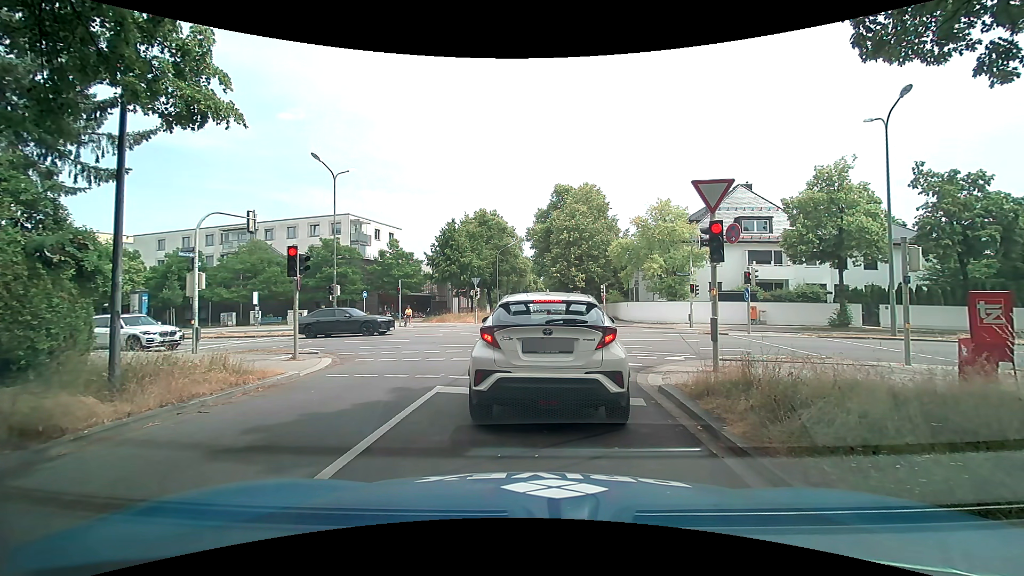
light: Day
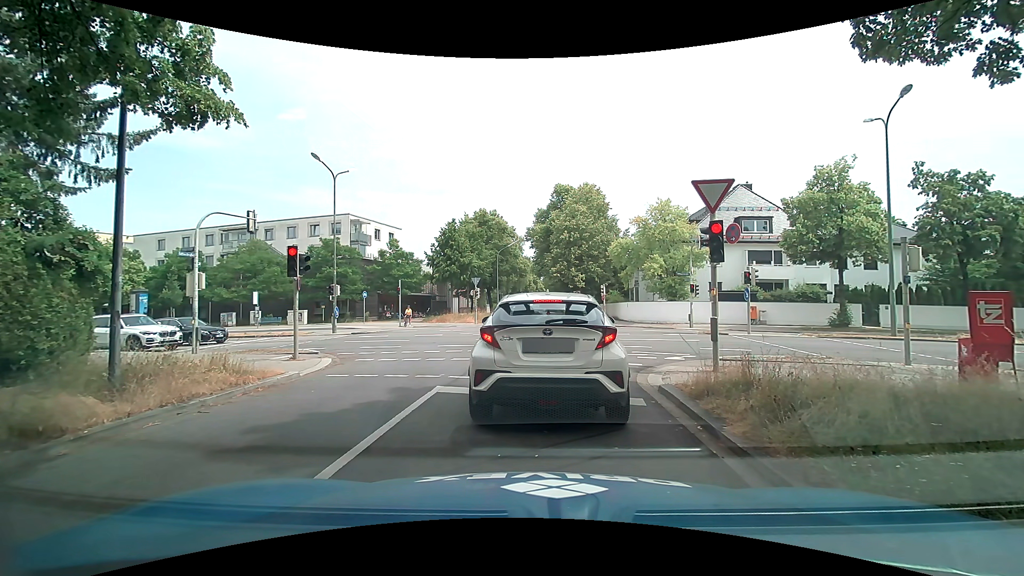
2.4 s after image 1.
(0.0, 0.0) m; 0°
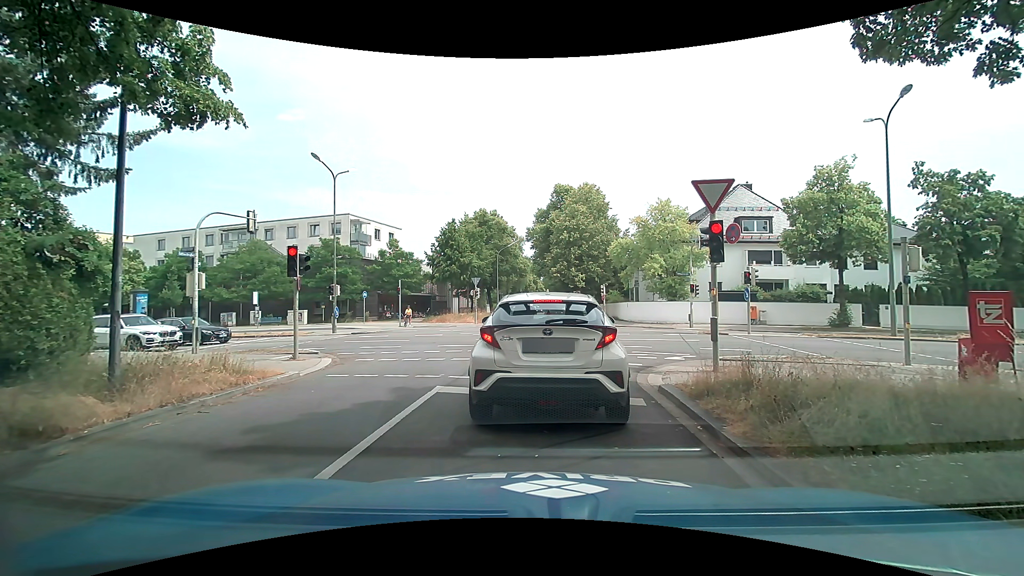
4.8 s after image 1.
(0.0, 0.0) m; 0°
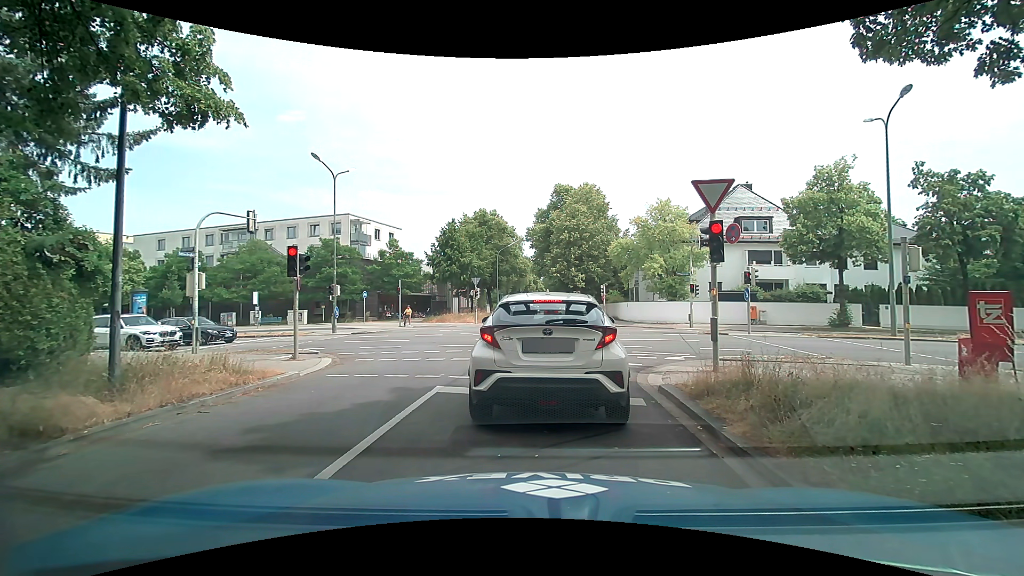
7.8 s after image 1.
(0.0, 0.0) m; 0°
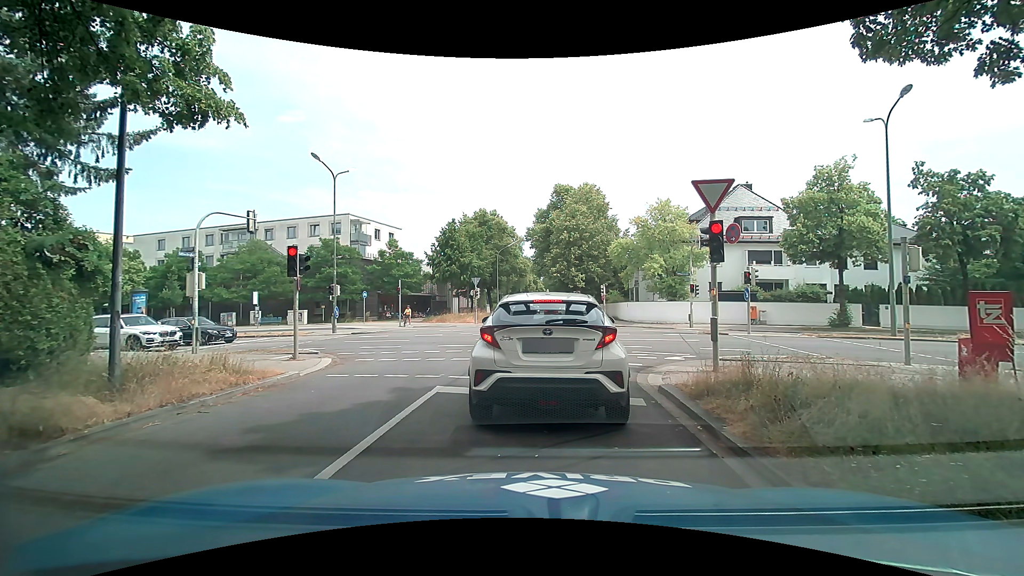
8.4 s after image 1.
(0.0, 0.0) m; 0°
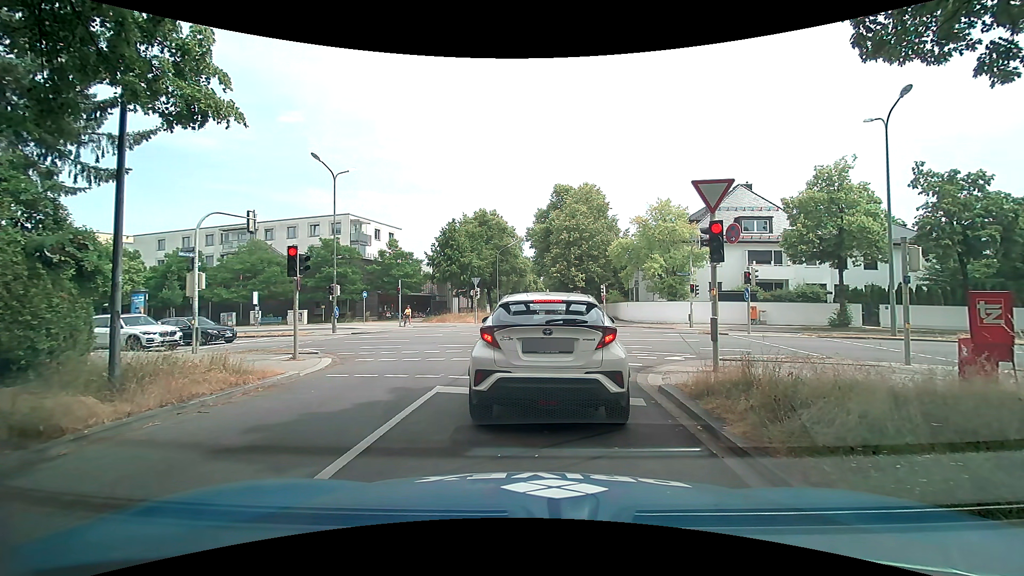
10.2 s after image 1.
(0.0, 0.0) m; 0°
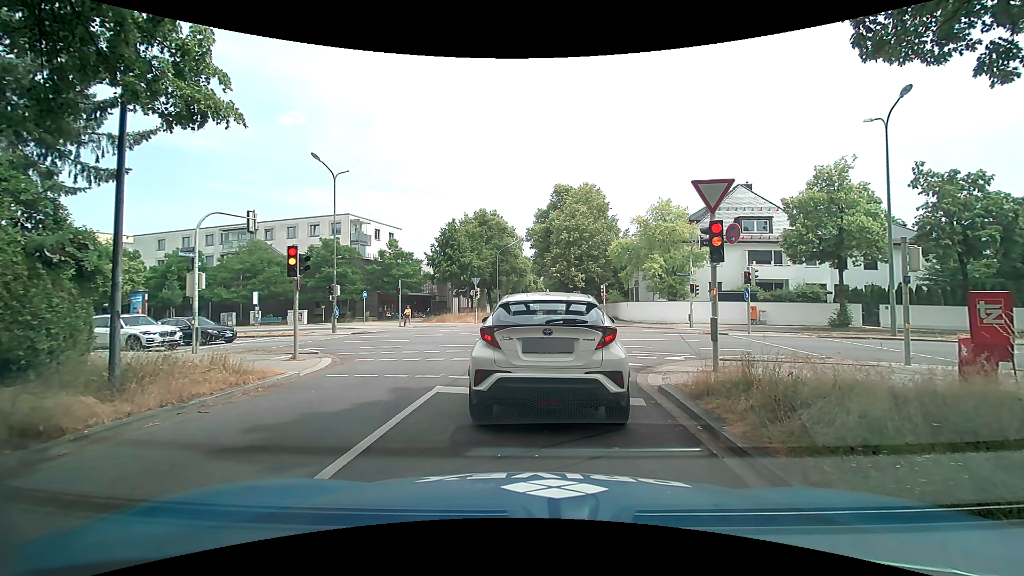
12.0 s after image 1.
(0.0, 0.0) m; 0°
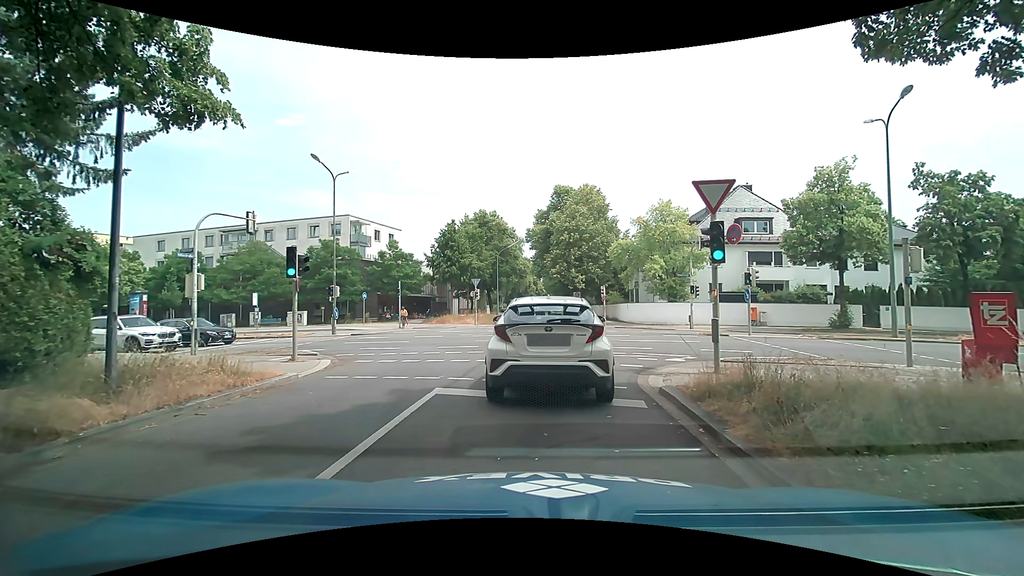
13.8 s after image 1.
(0.0, 0.0) m; 0°
